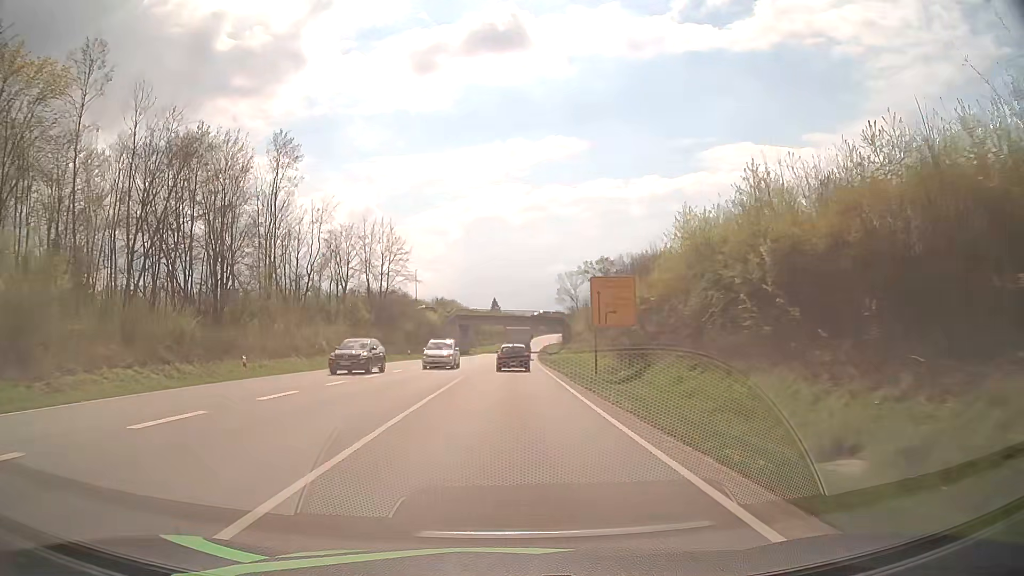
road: primary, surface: asphalt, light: Day
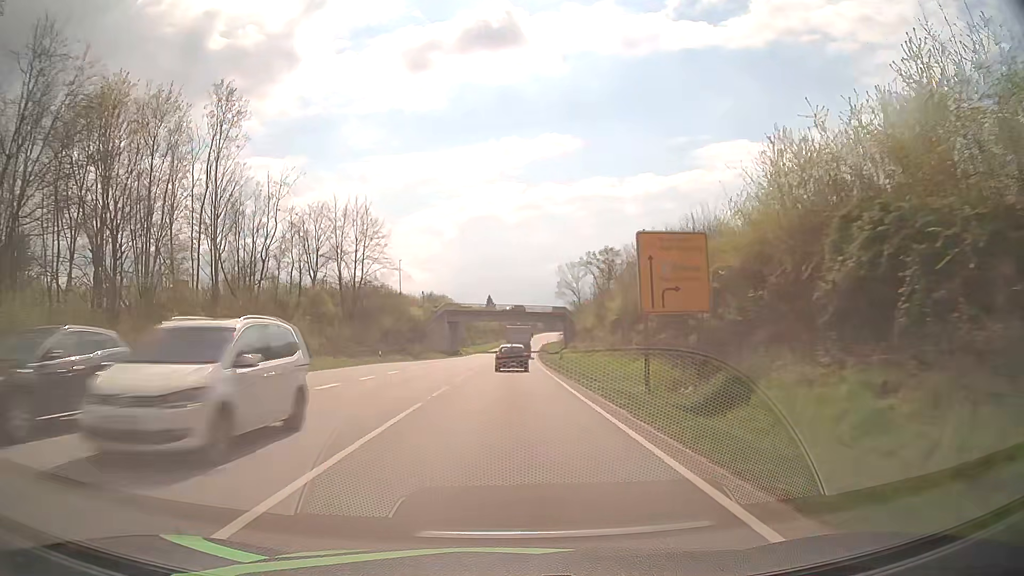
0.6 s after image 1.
(0.0, +13.2) m; 0°
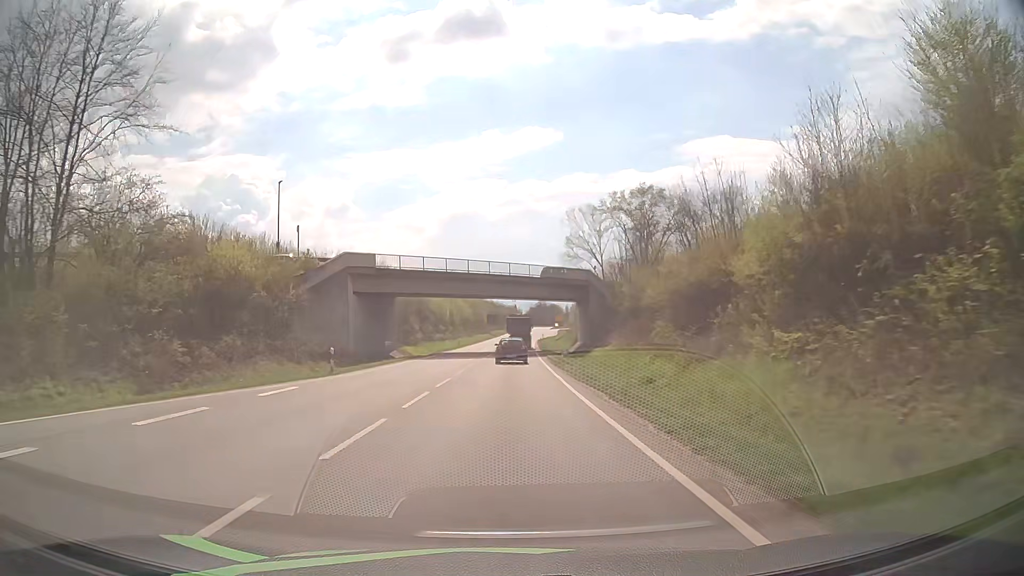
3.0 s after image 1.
(+0.7, +52.1) m; +1°
(0, +10) (0, +20) (0, +30) (0, +40) (+1, +50) (+1, +60) (+2, +70) (+2, +80) (+3, +90) (+3, +100) m
